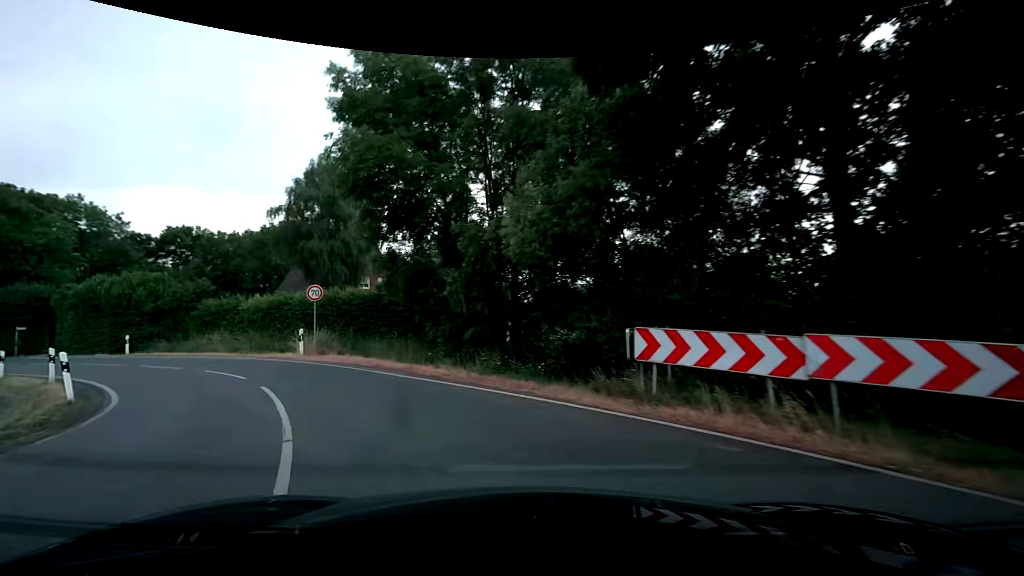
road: tertiary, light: Day
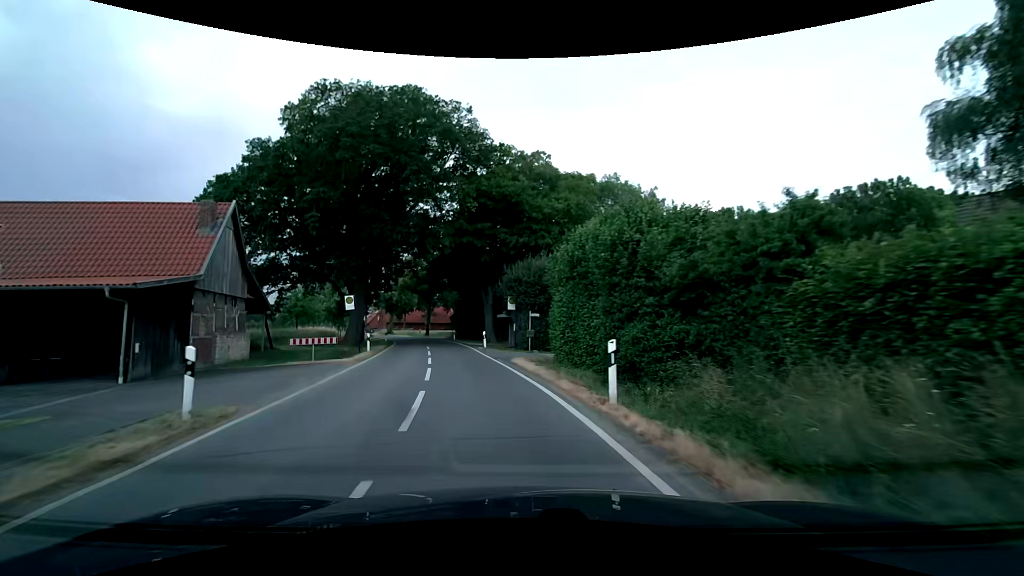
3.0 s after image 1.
(-14.7, +22.7) m; -56°
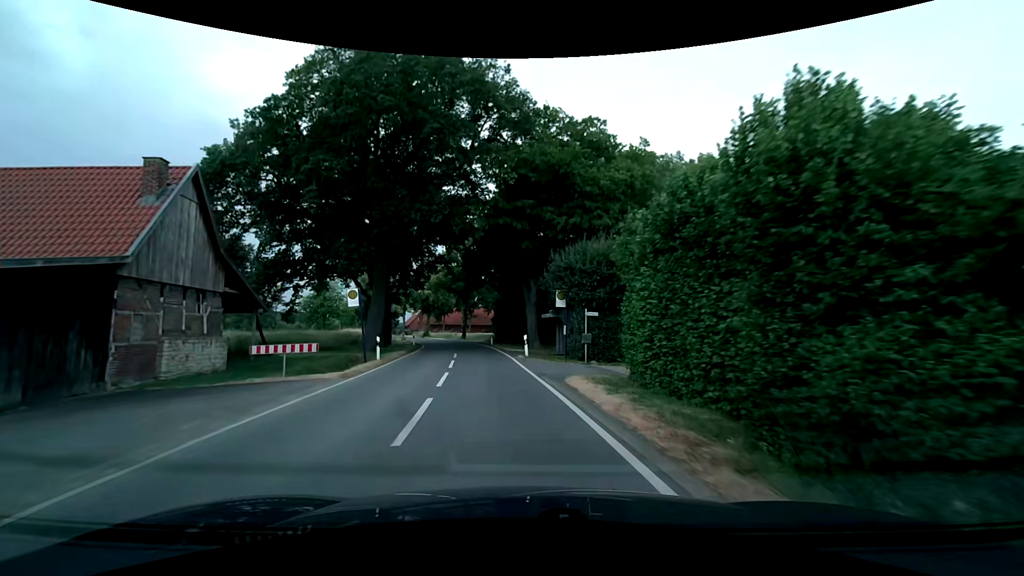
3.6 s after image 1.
(-0.3, +7.1) m; -5°
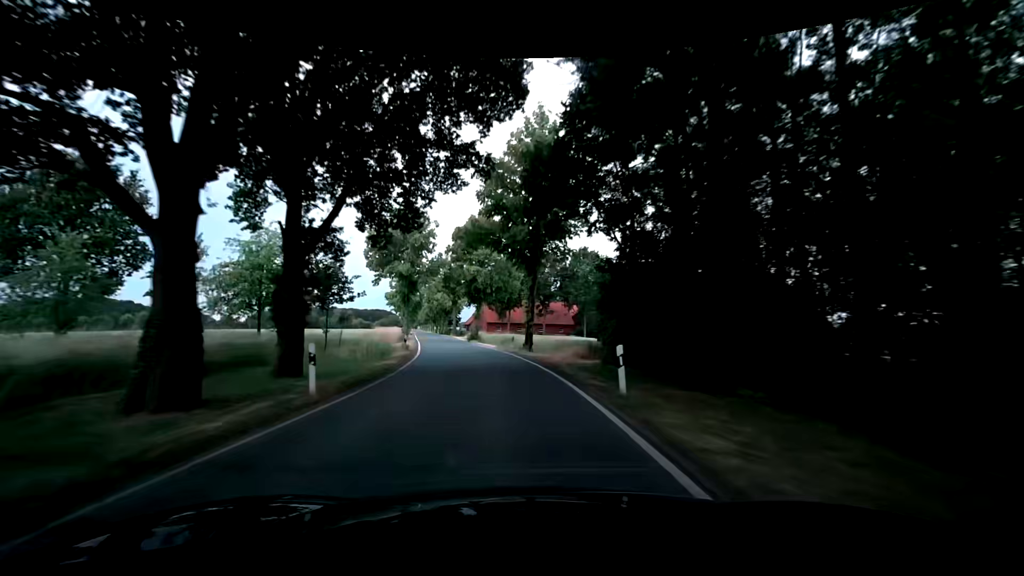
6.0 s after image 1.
(-3.2, +32.7) m; -9°
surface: asphalt
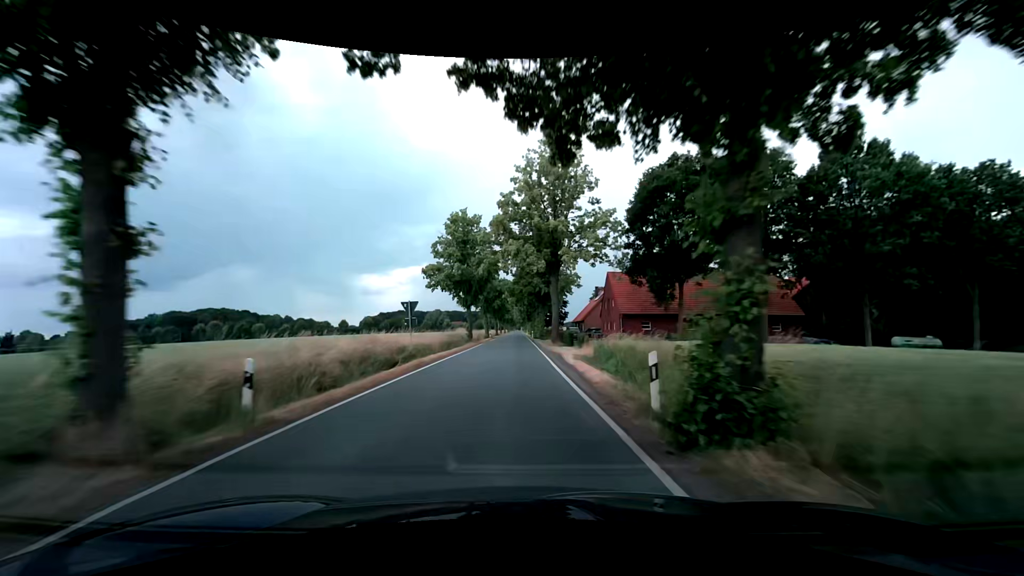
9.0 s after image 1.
(-5.7, +48.6) m; -11°
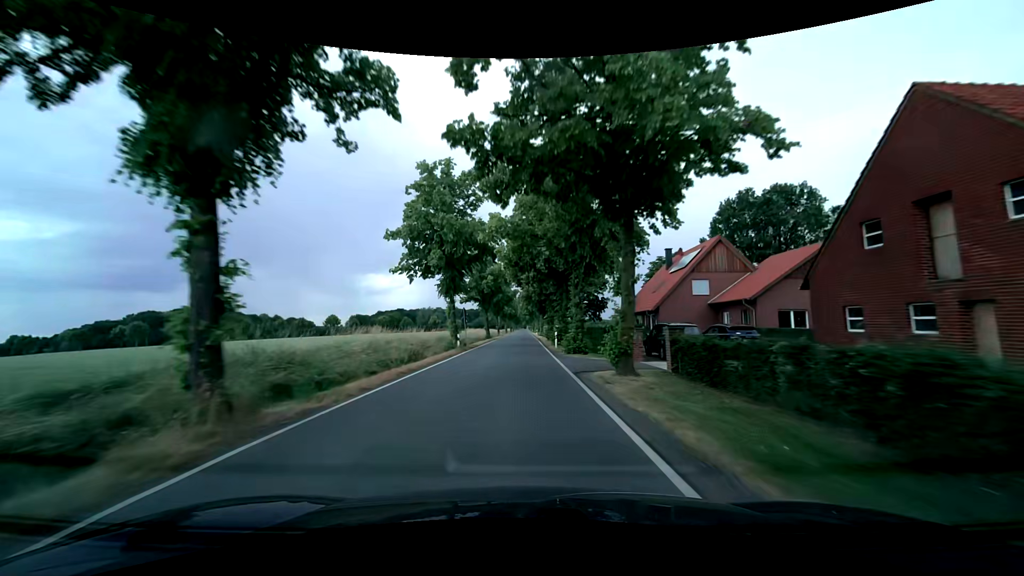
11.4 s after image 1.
(-0.7, +43.8) m; -1°
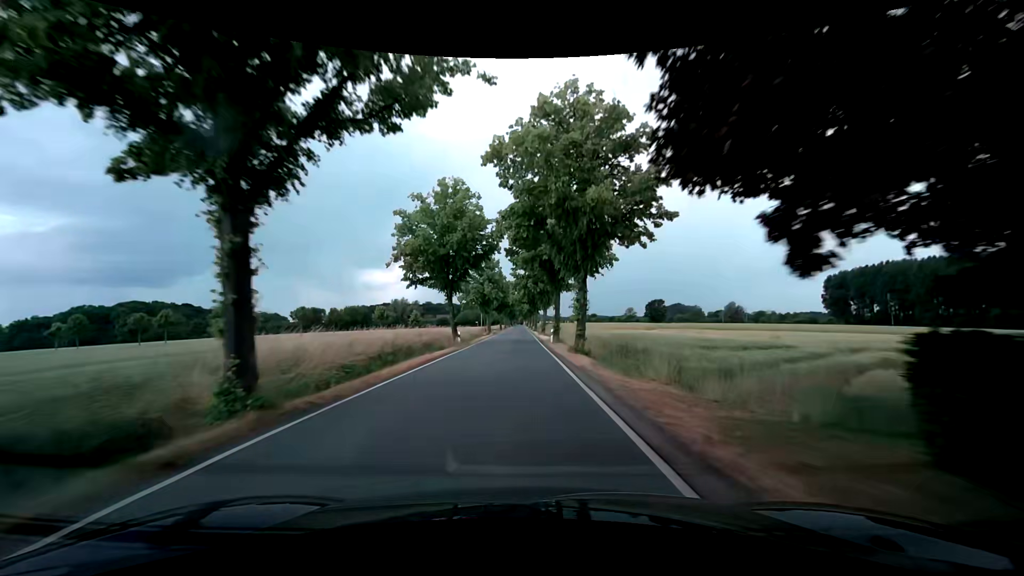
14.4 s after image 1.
(+0.1, +57.5) m; 0°
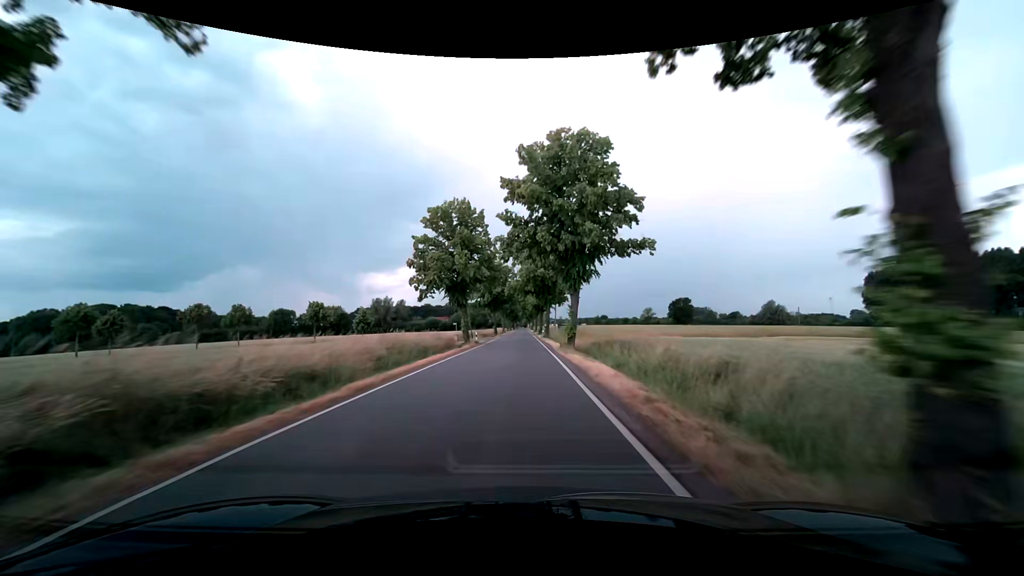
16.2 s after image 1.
(+0.3, +34.9) m; 0°
(0, +10) (0, +20) (0, +30) (0, +40) (0, +50) (0, +60) (0, +70) (0, +80) (0, +90) (0, +100) m
